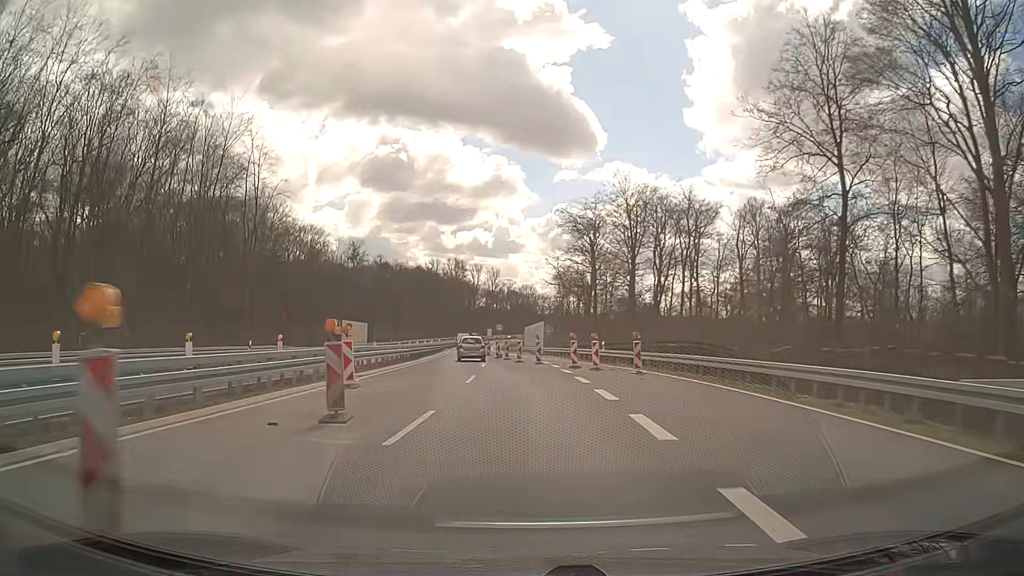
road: trunk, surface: asphalt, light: Day
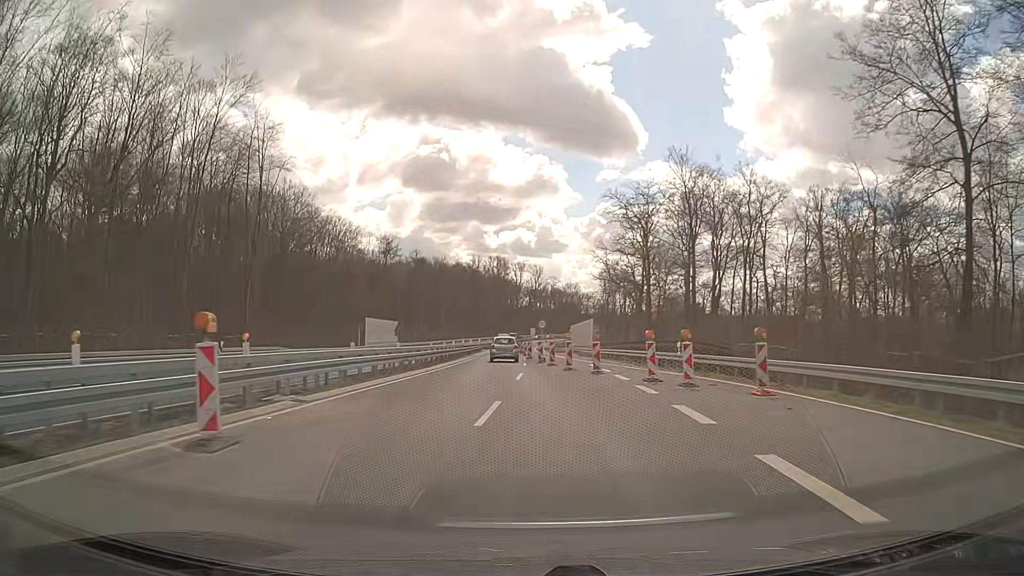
(-0.3, +10.3) m; -4°
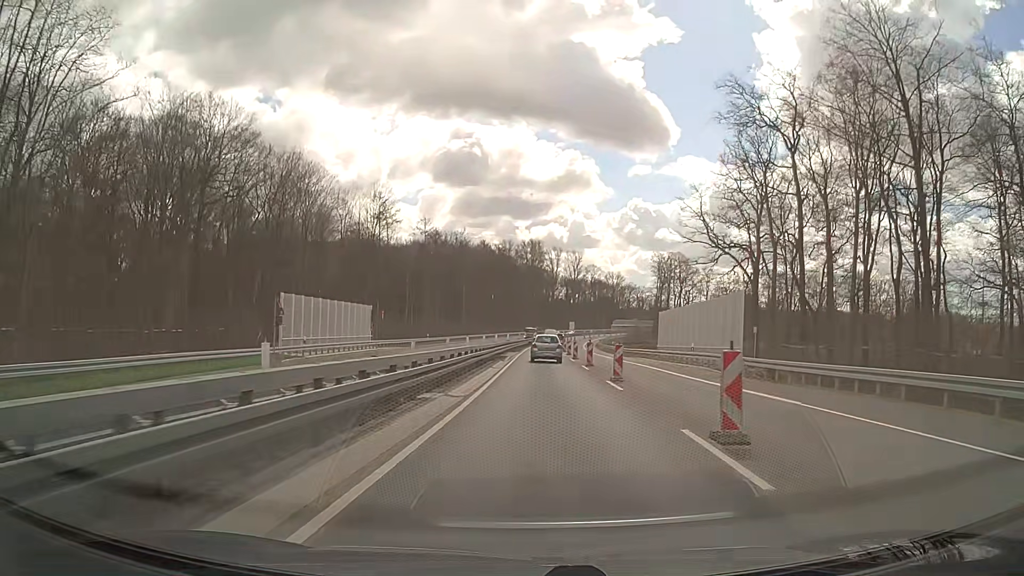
(-2.1, +40.7) m; -3°
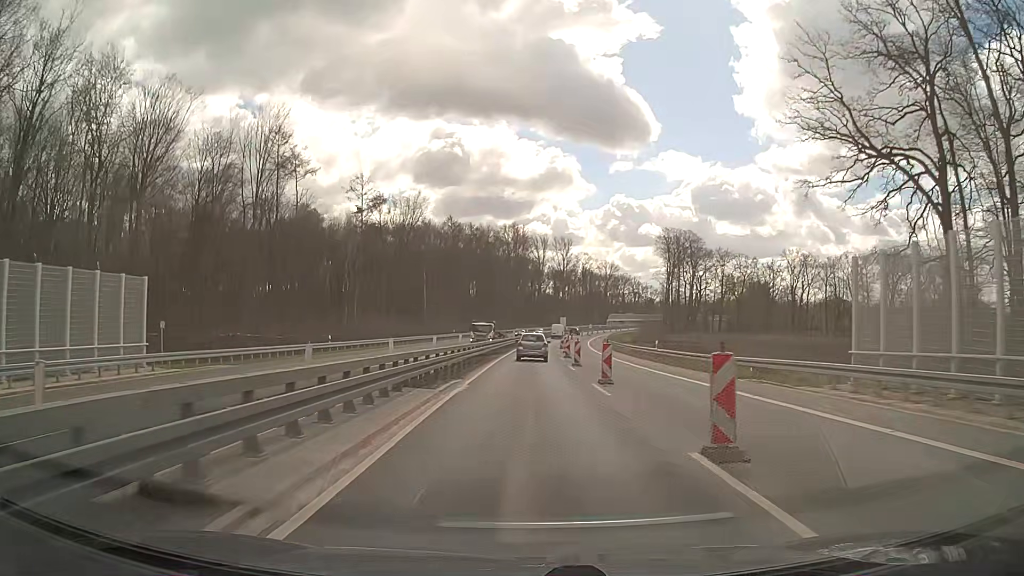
(+1.1, +38.4) m; +1°
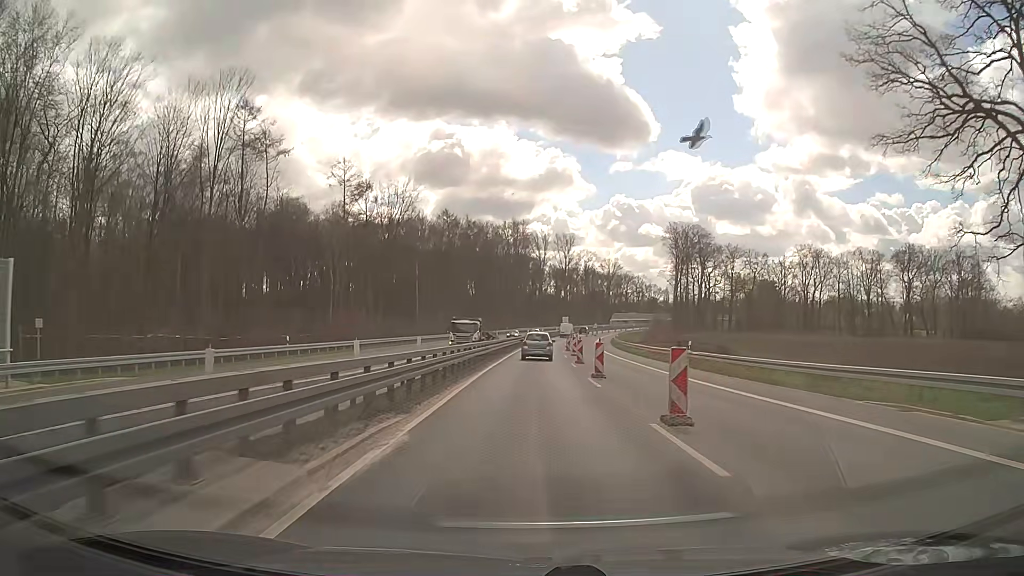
(0.0, +9.5) m; 0°
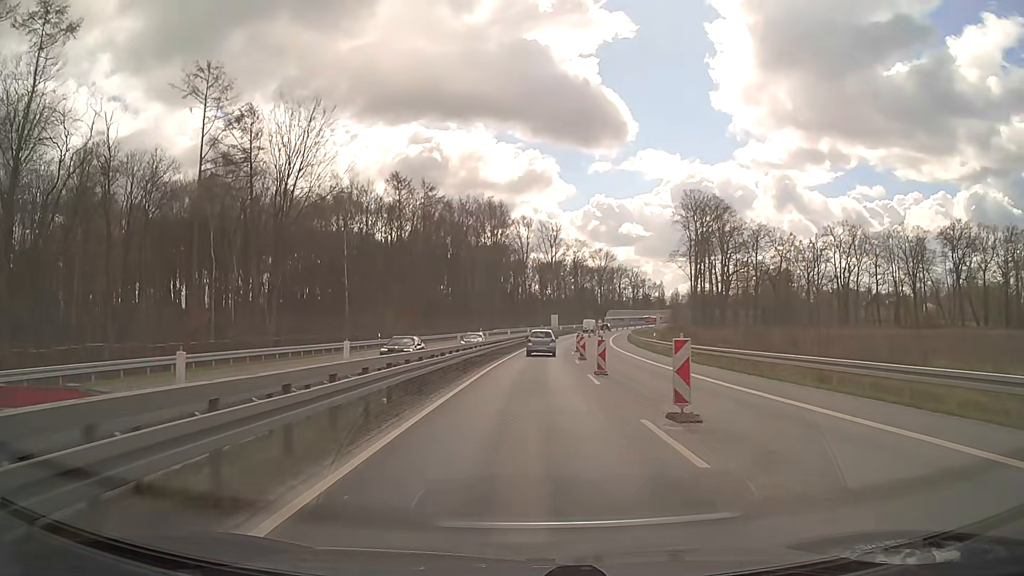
(+0.4, +35.8) m; +1°
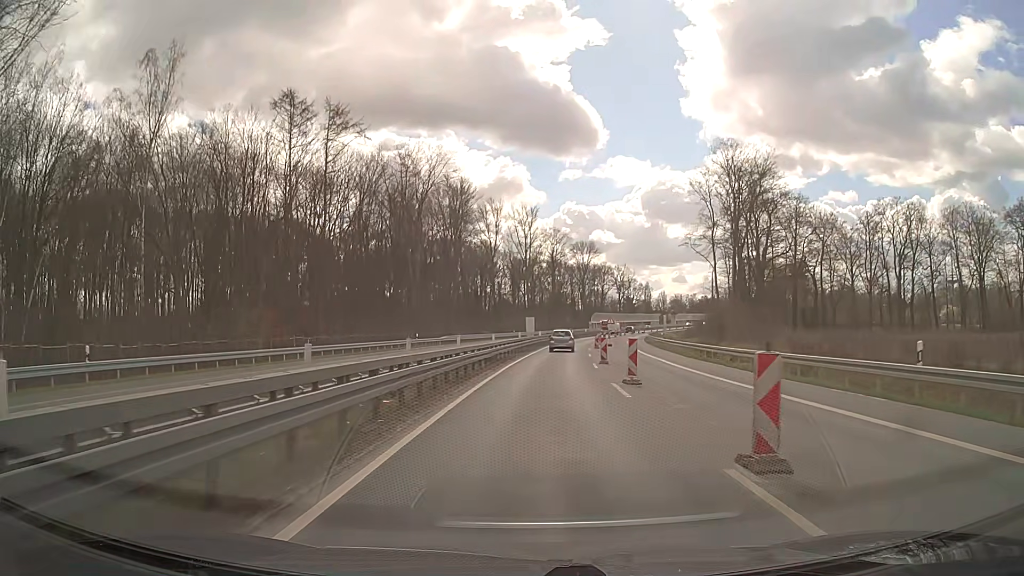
(+0.7, +40.3) m; +2°
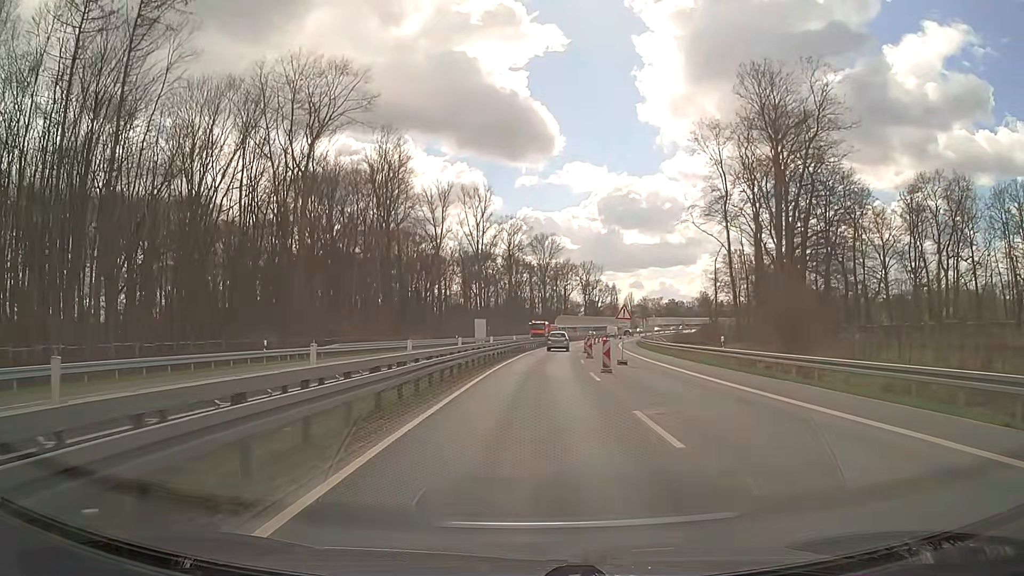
(+1.0, +30.9) m; +4°
(0, +10) (0, +20) (+1, +30) (+1, +40) (+2, +50) (+3, +60) (+4, +70) (+5, +80) (+6, +90) (+8, +100) m
